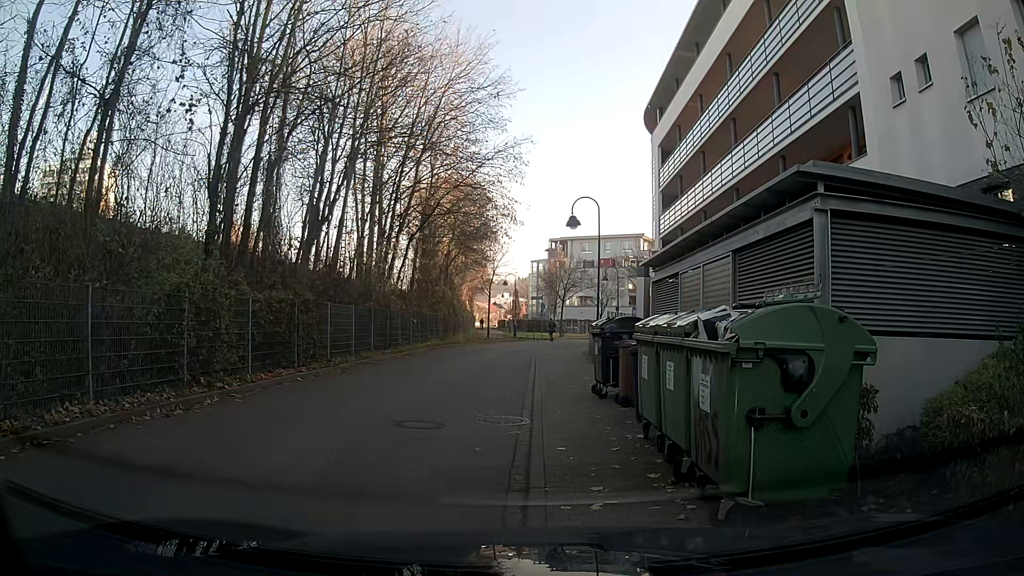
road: residential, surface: asphalt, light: Day
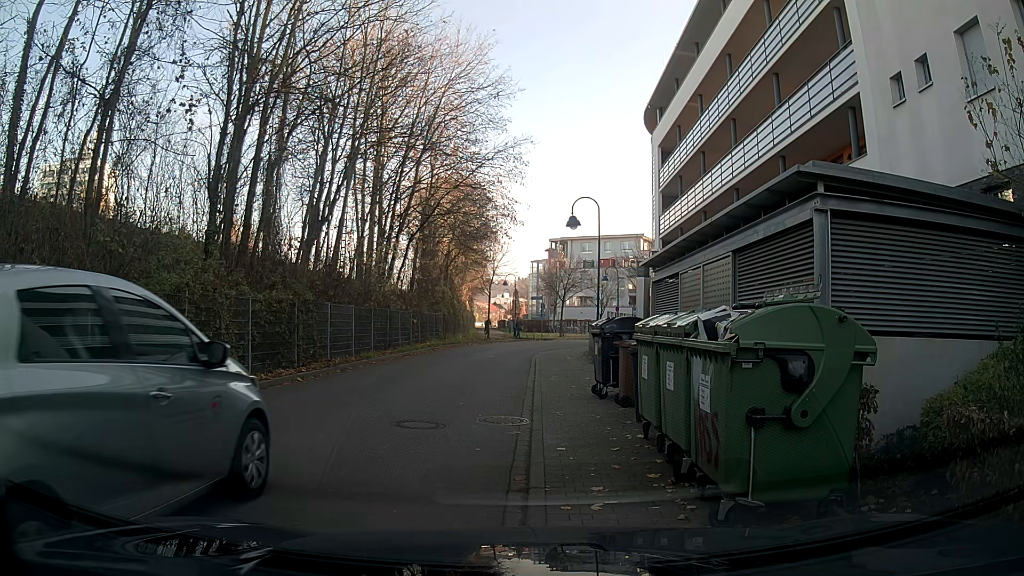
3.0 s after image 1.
(0.0, +0.1) m; 0°
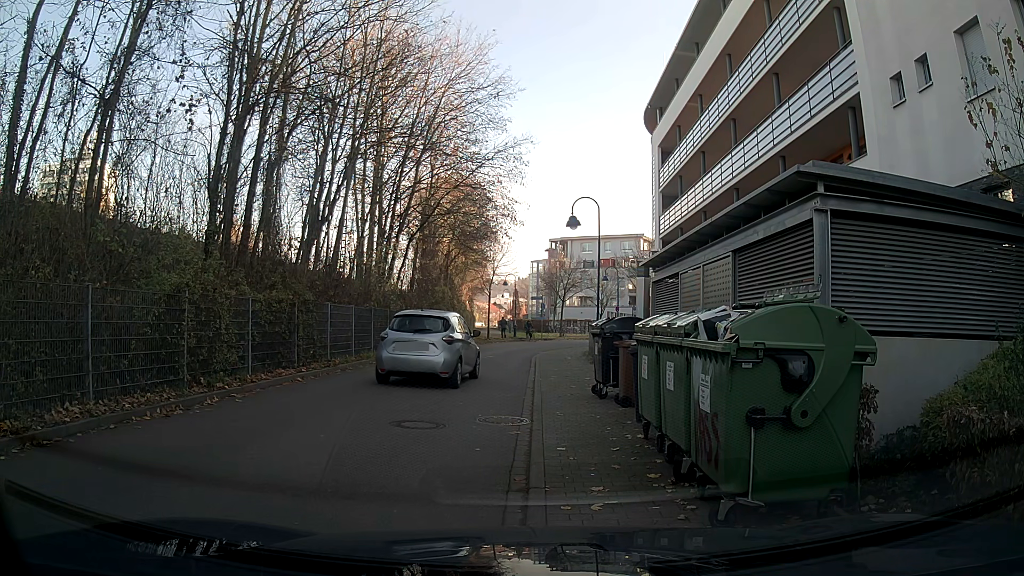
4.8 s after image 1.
(0.0, 0.0) m; 0°
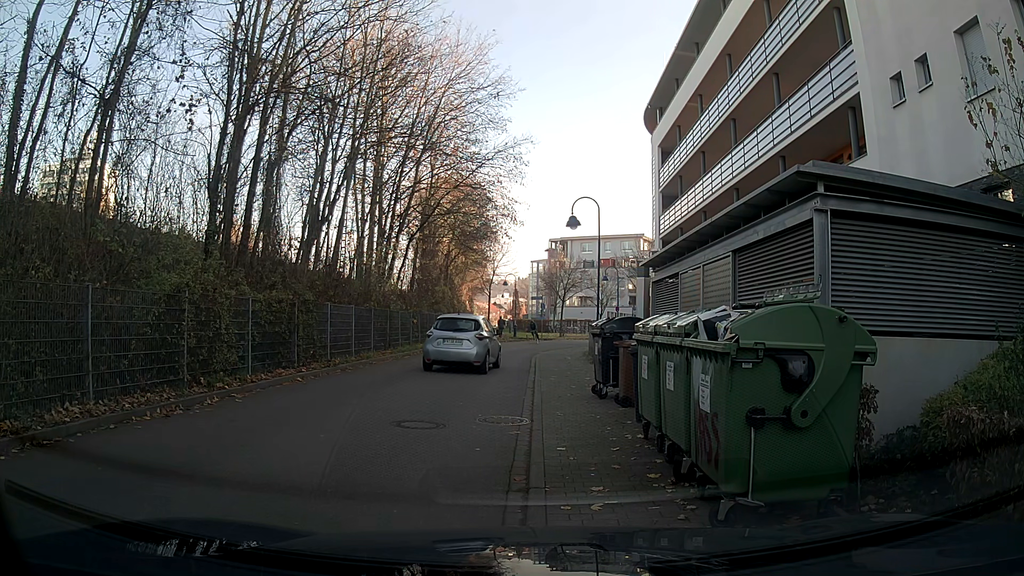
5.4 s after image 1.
(0.0, 0.0) m; 0°
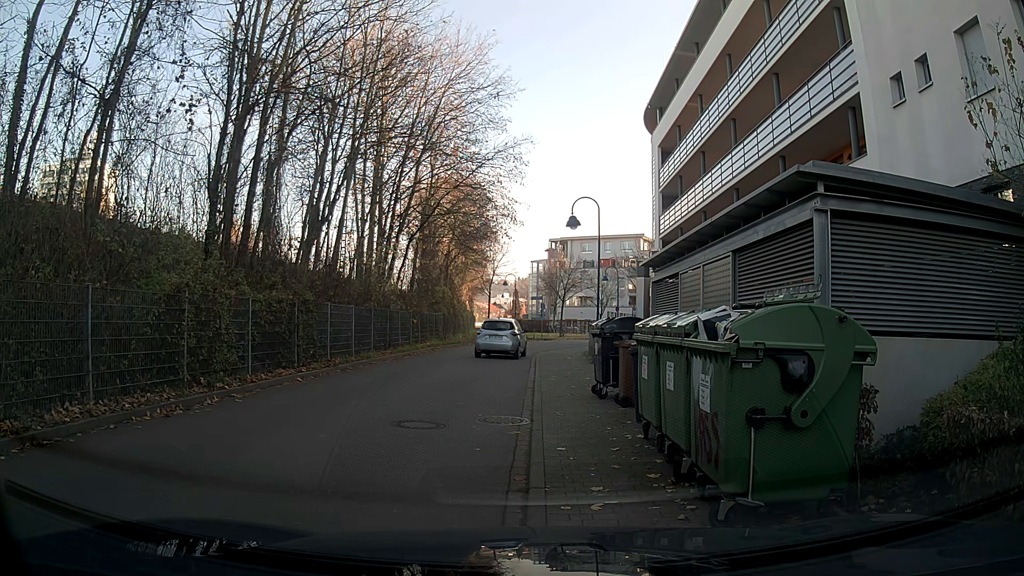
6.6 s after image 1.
(0.0, 0.0) m; 0°
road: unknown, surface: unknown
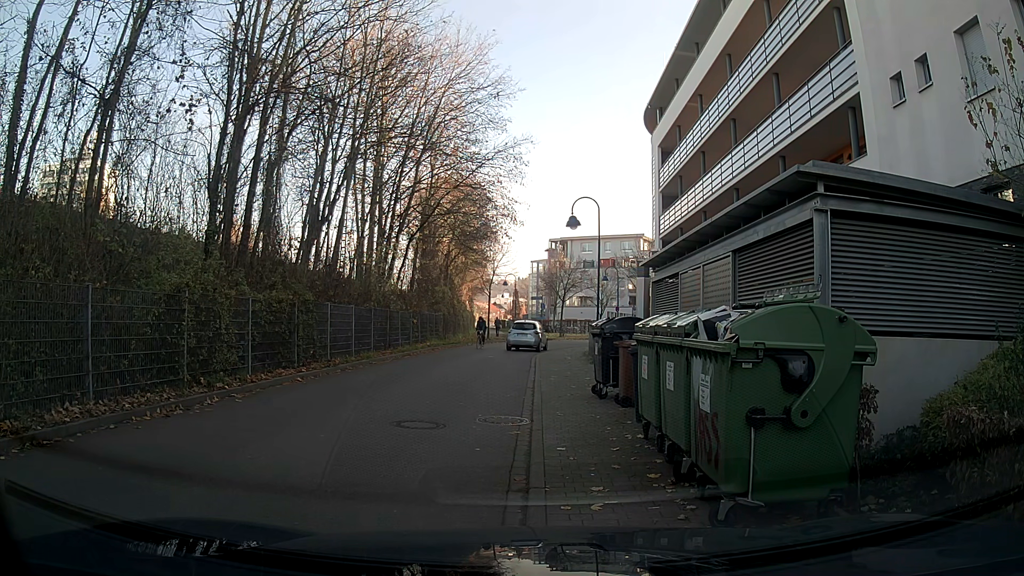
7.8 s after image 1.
(0.0, 0.0) m; 0°
